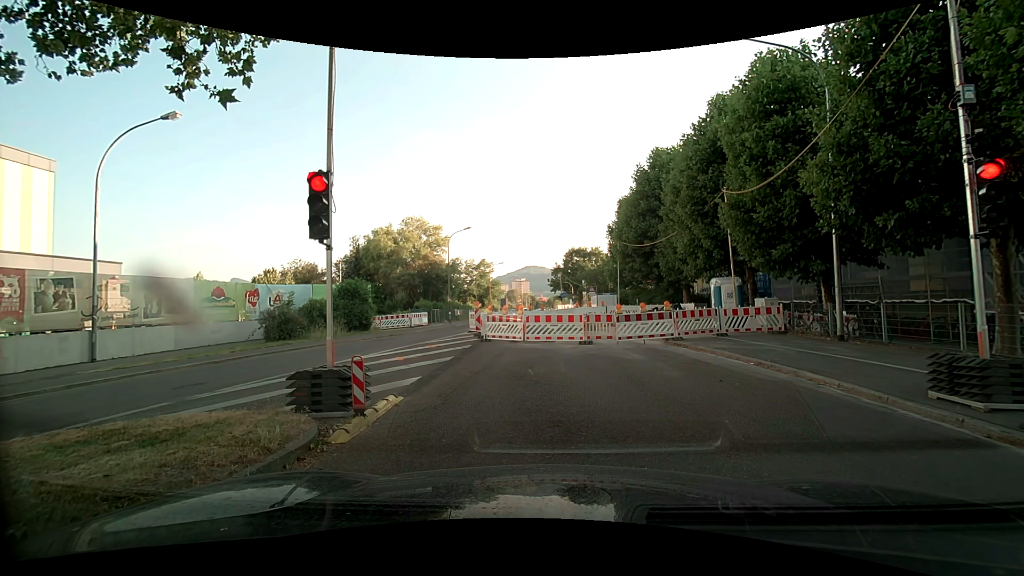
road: secondary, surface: asphalt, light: Day
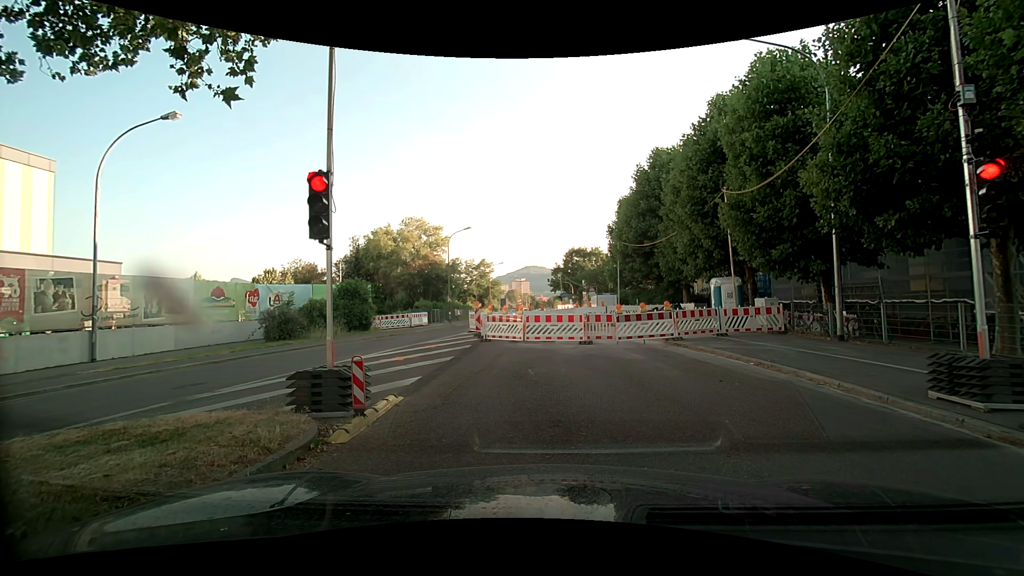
(0.0, 0.0) m; 0°
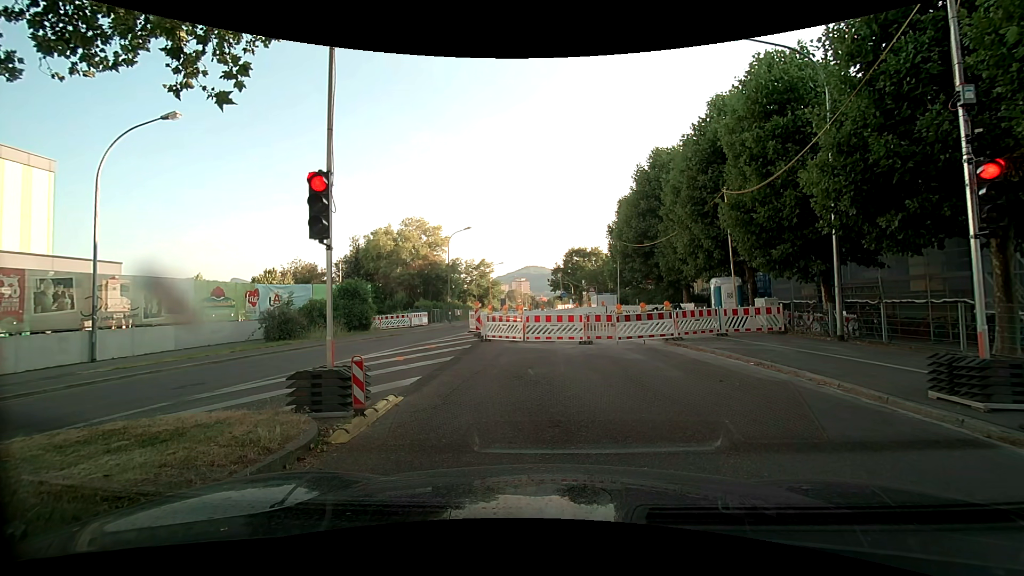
(0.0, 0.0) m; 0°
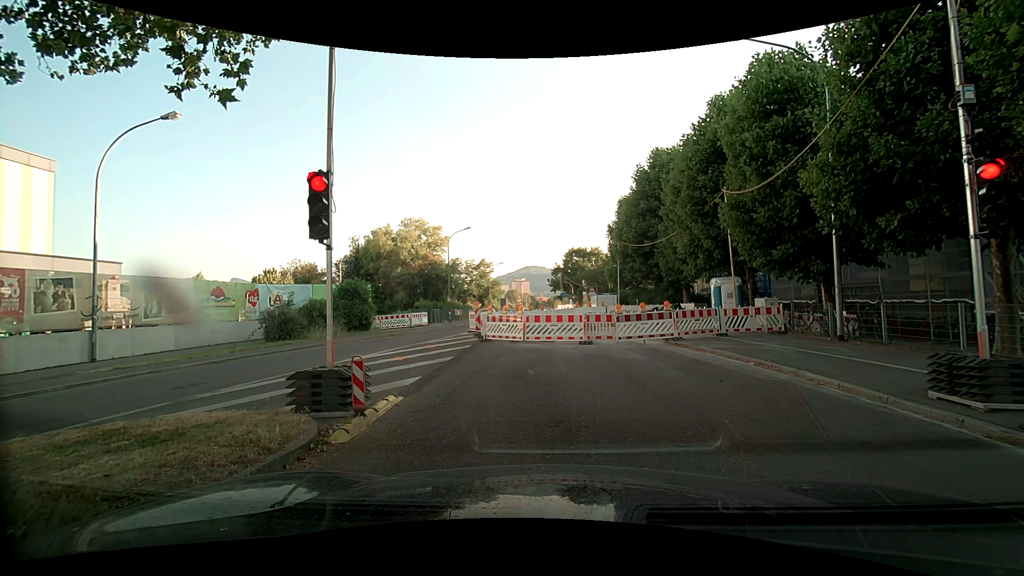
(0.0, 0.0) m; 0°
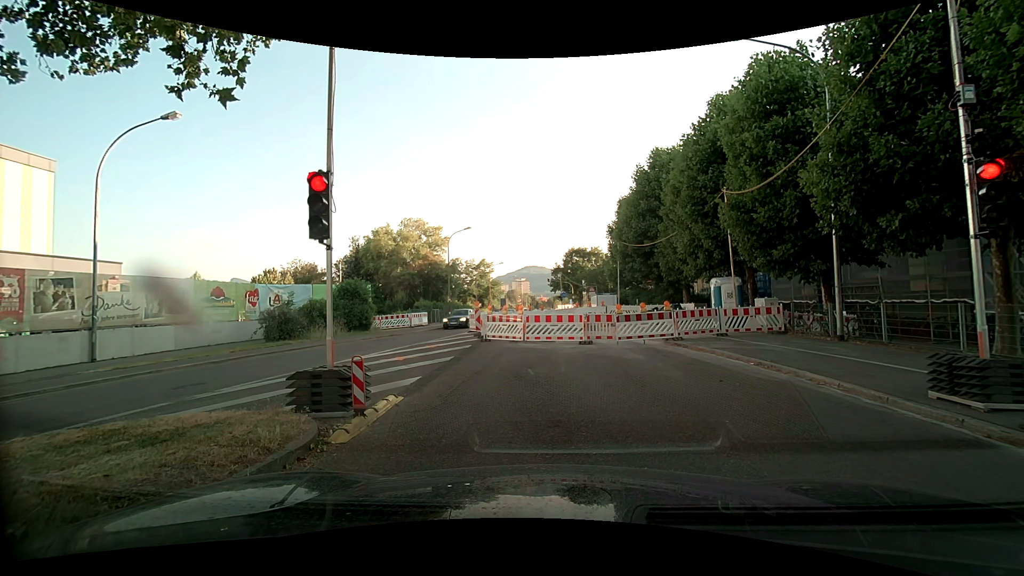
(0.0, 0.0) m; 0°
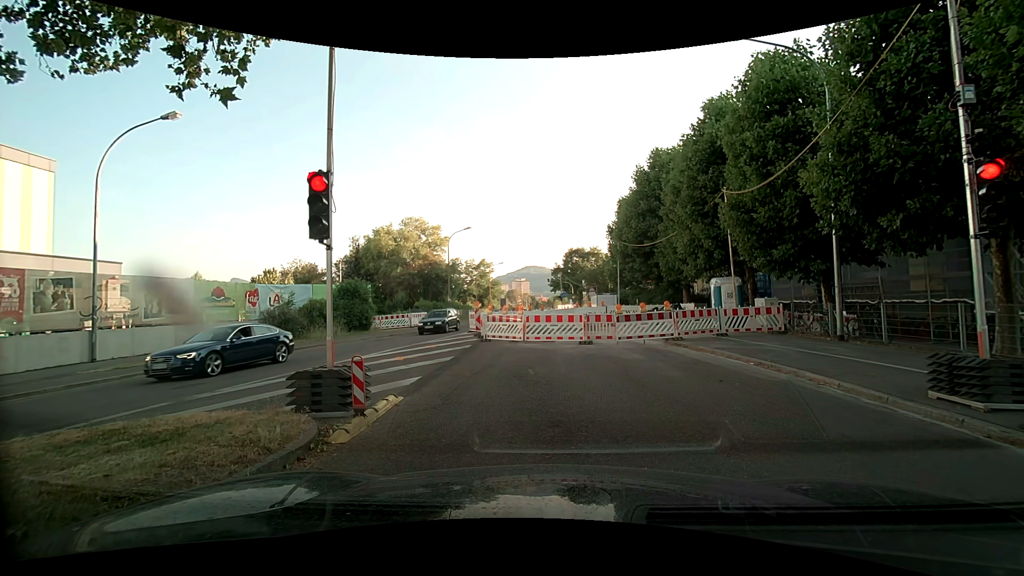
(0.0, 0.0) m; 0°
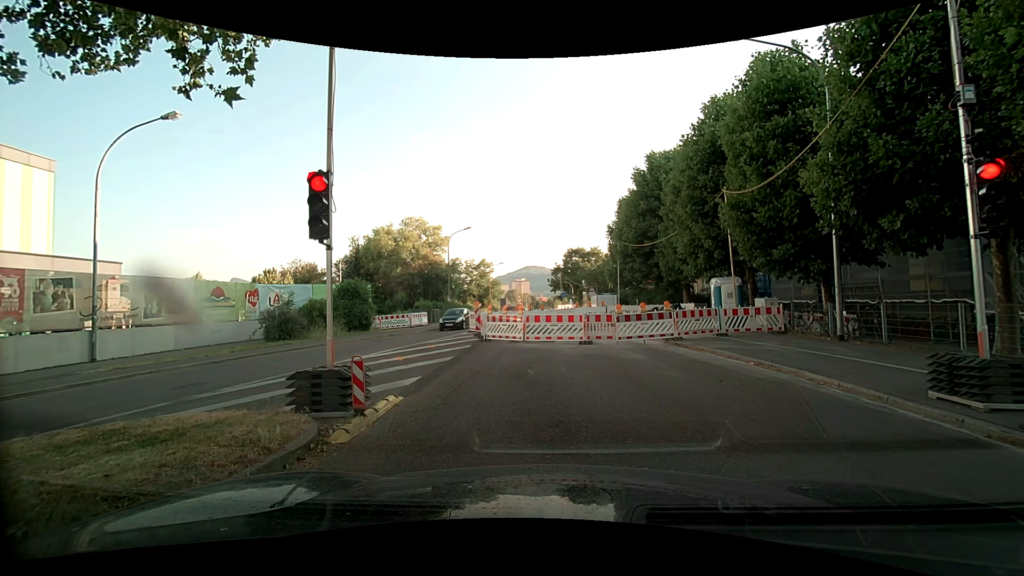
(0.0, 0.0) m; 0°
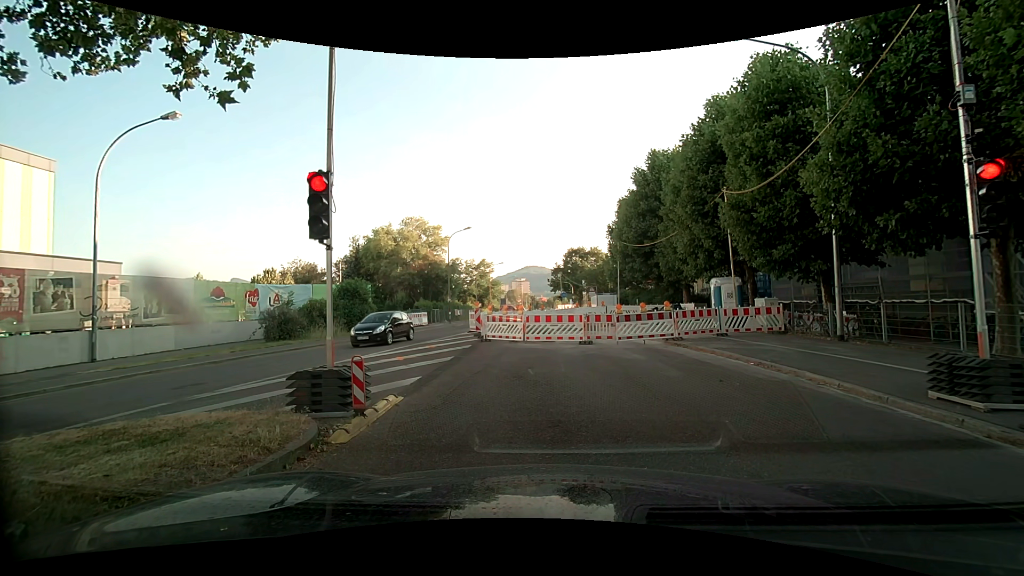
(0.0, 0.0) m; 0°
